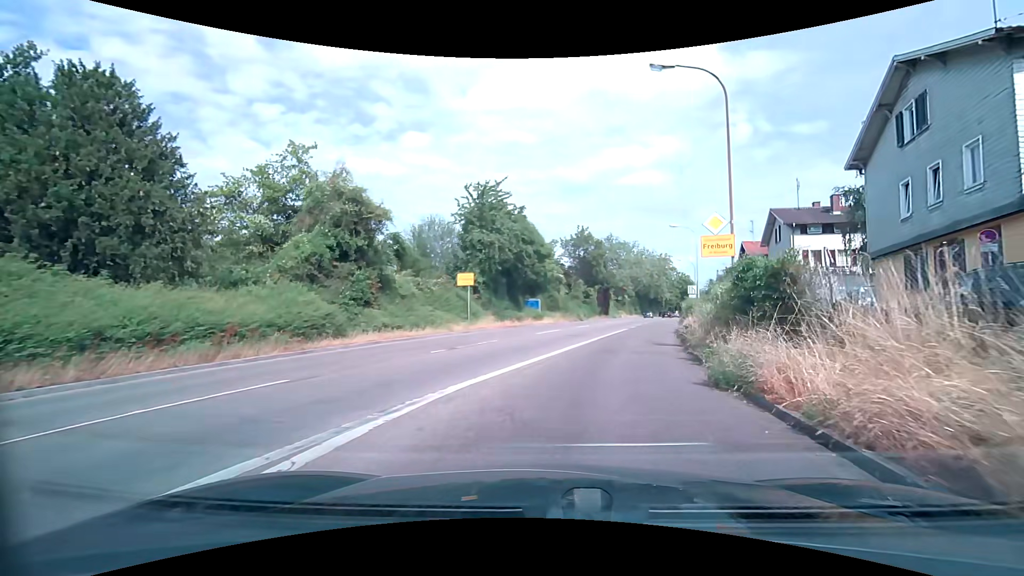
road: trunk_link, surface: asphalt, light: Day
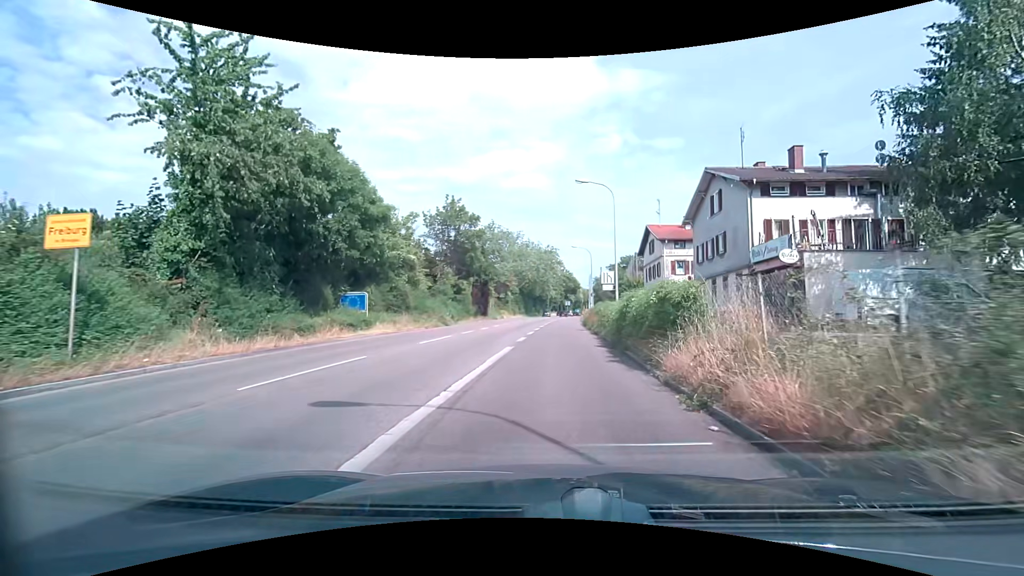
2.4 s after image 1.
(+2.5, +18.1) m; +14°
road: trunk
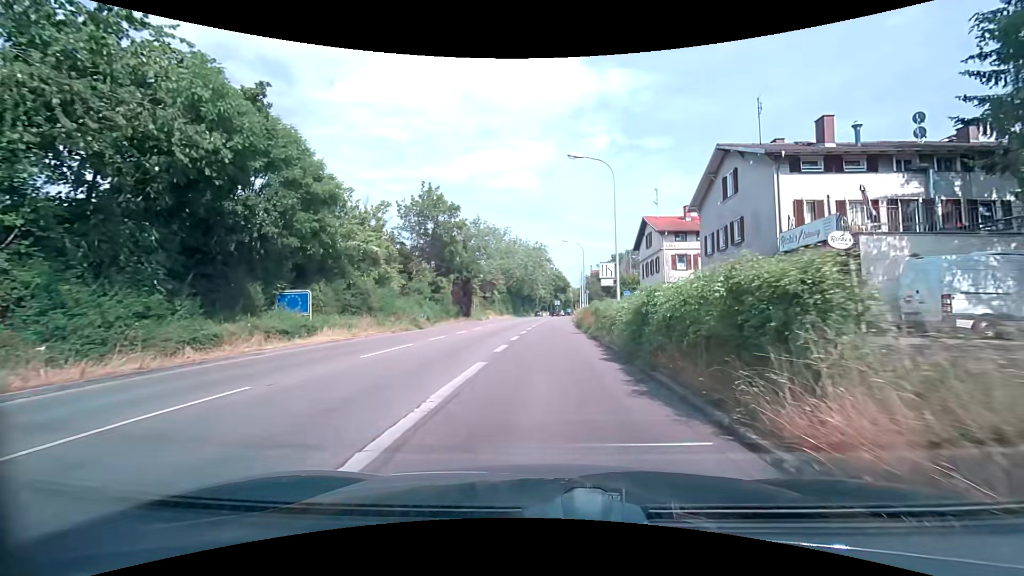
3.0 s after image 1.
(0.0, +5.1) m; +1°
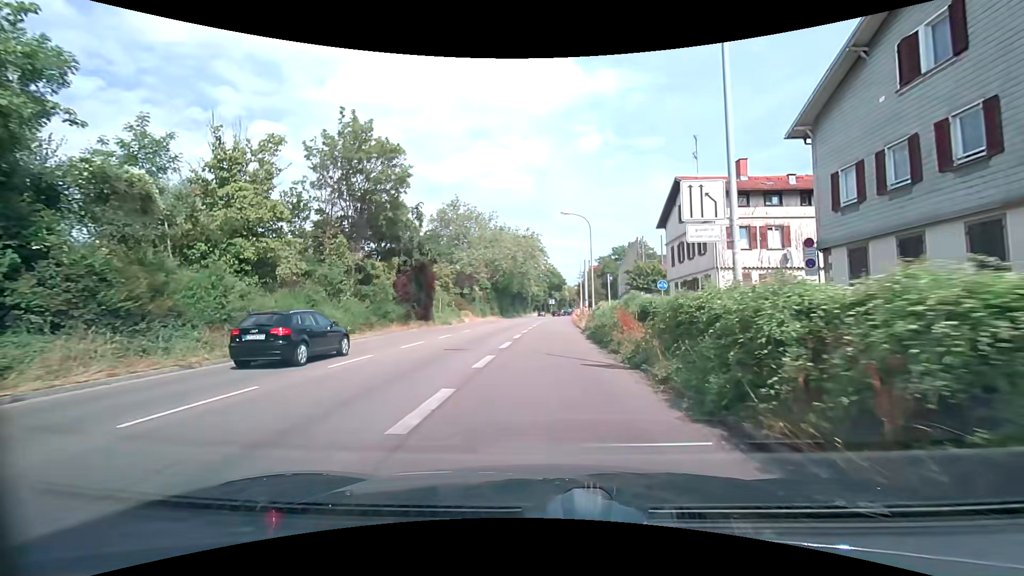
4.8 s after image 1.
(+0.3, +16.4) m; +1°
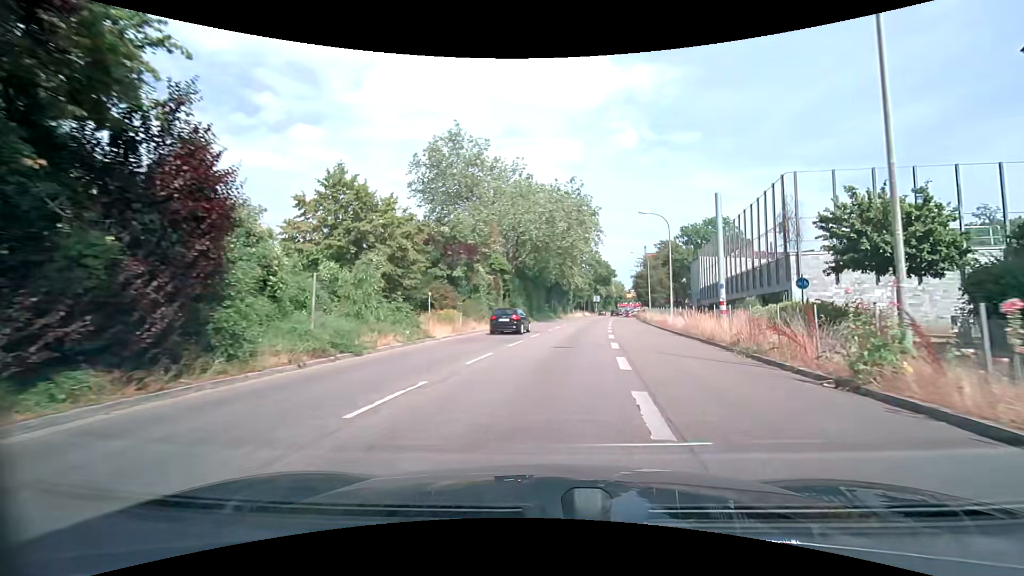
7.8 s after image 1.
(-1.7, +30.4) m; -4°
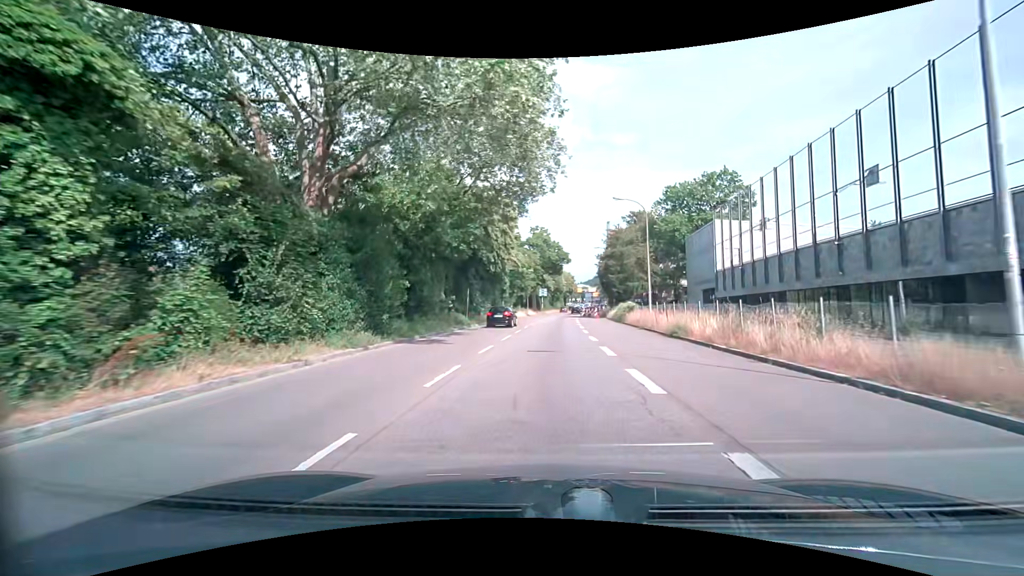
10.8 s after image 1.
(+2.3, +33.7) m; +6°
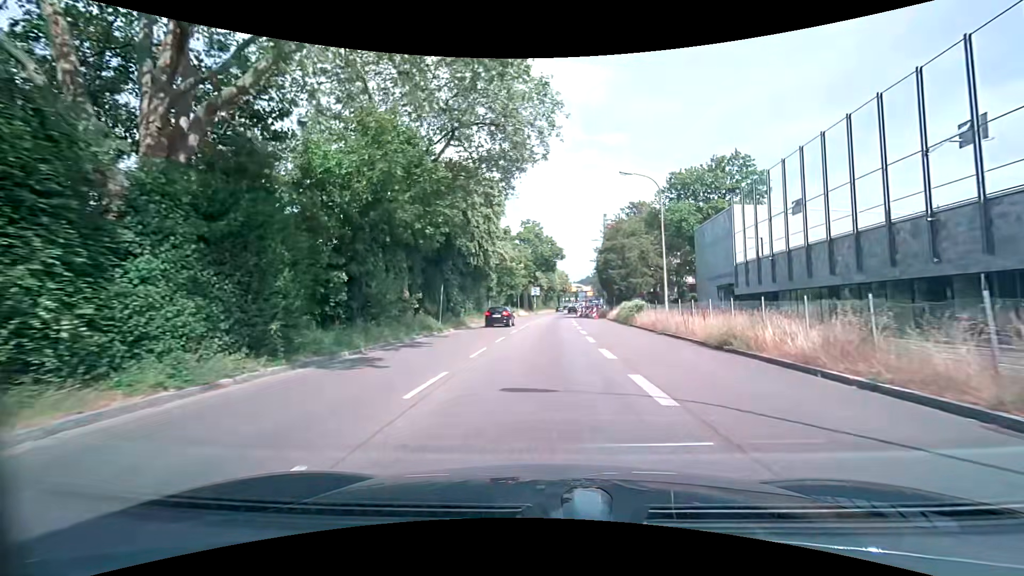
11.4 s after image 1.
(0.0, +7.0) m; +1°
